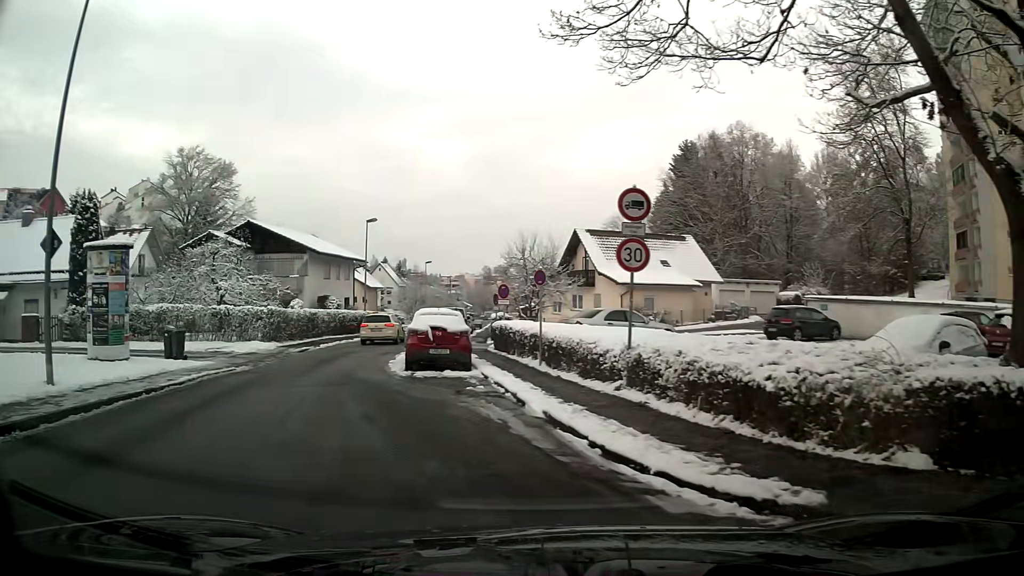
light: Day
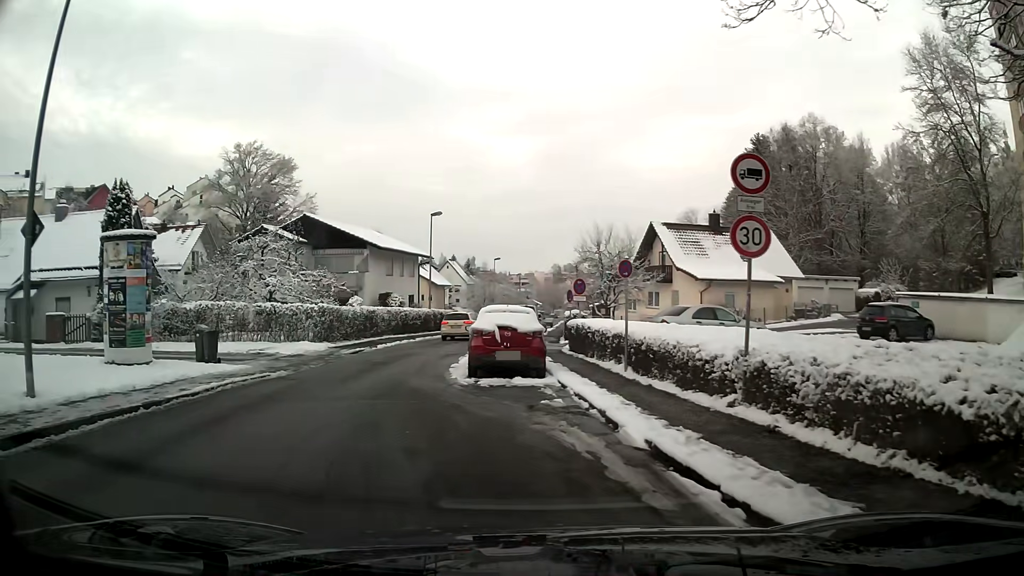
(-0.1, +2.4) m; -5°
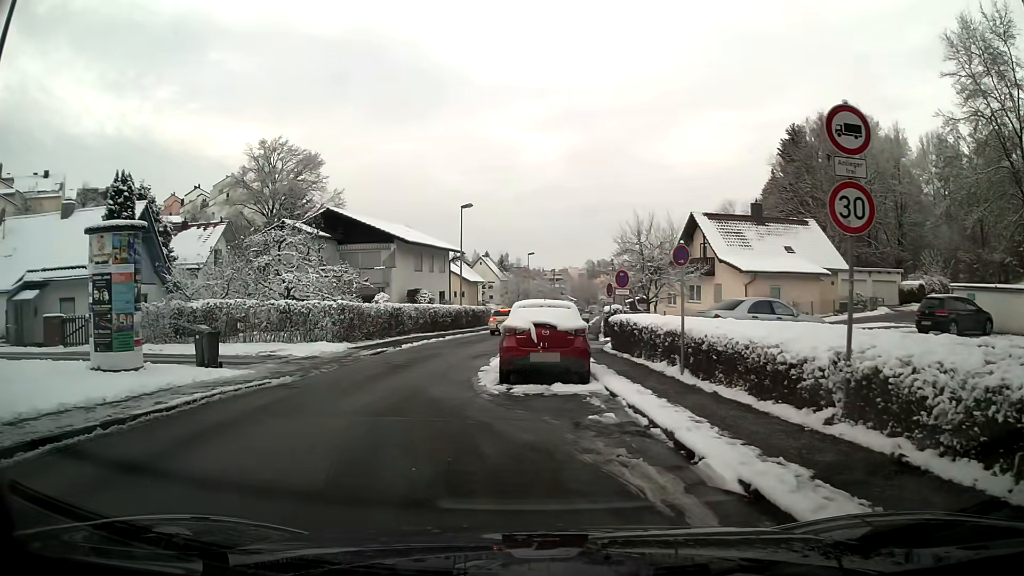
(0.0, +2.0) m; -2°
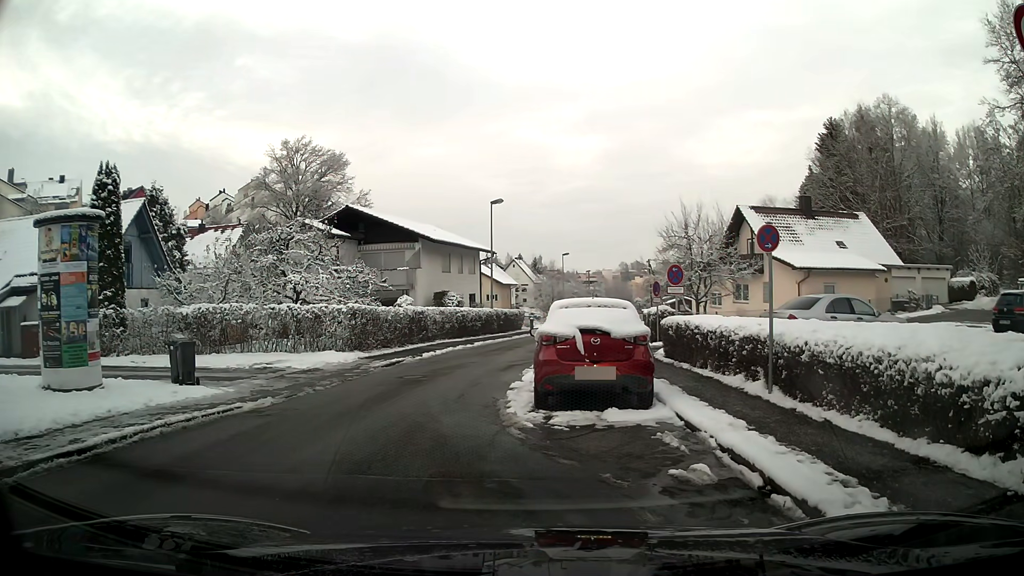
(-0.1, +2.8) m; -1°
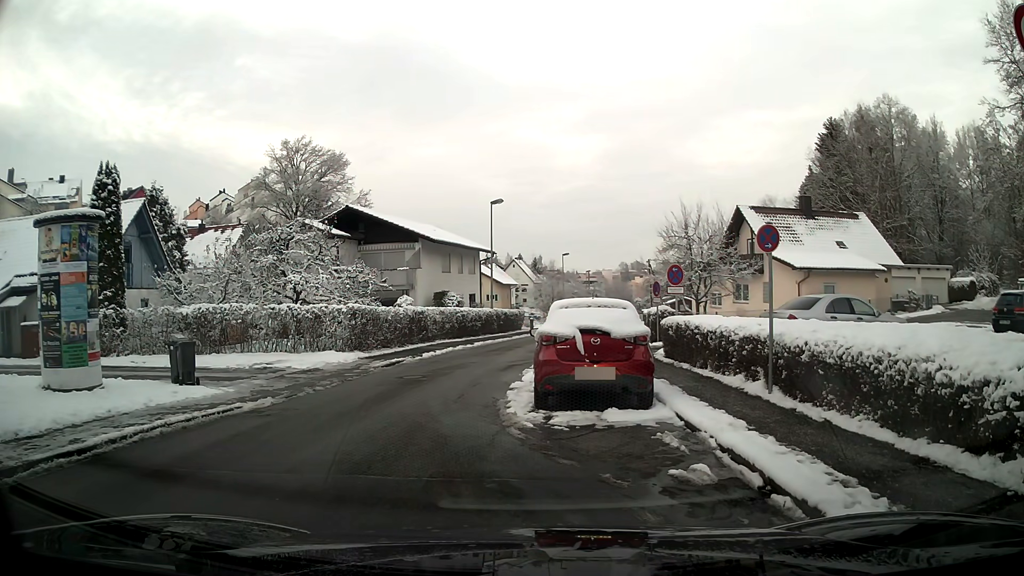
(0.0, 0.0) m; 0°
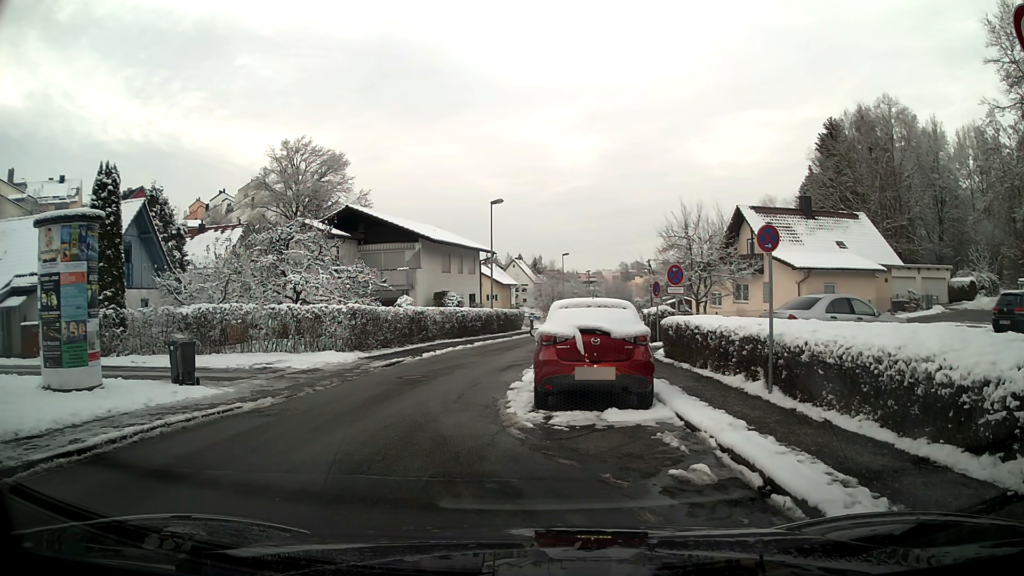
(0.0, 0.0) m; 0°
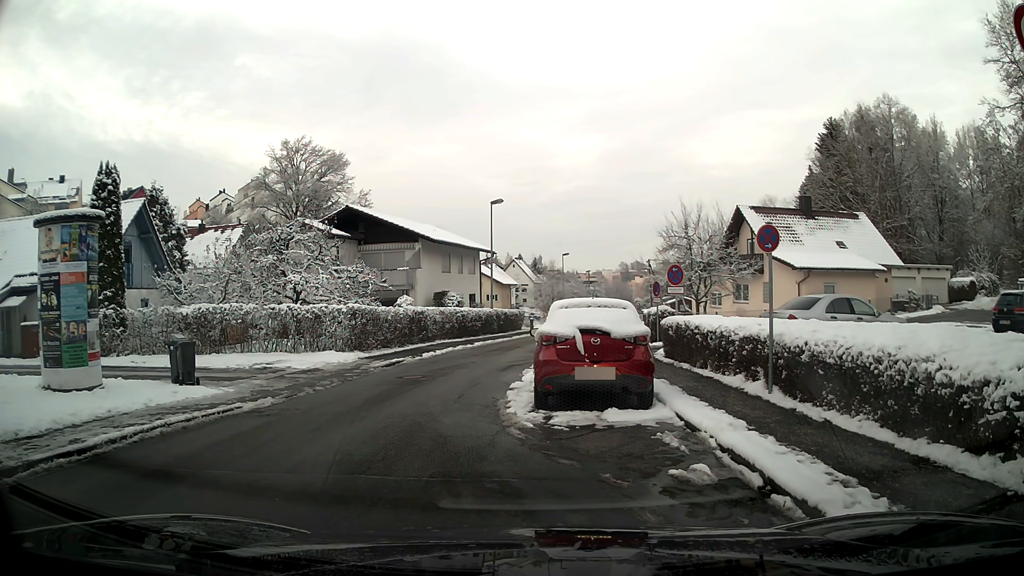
(0.0, 0.0) m; 0°
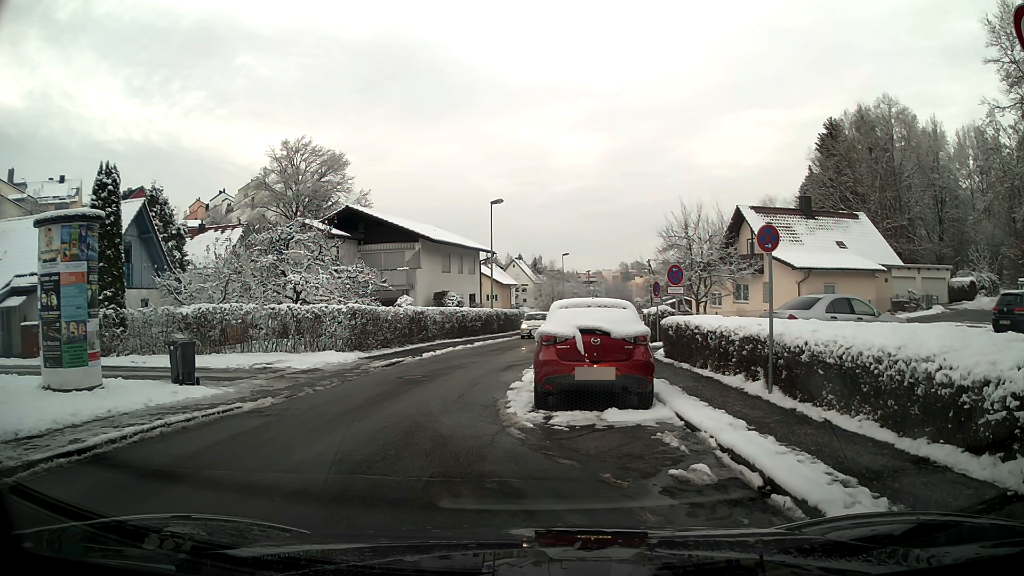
(0.0, 0.0) m; 0°
